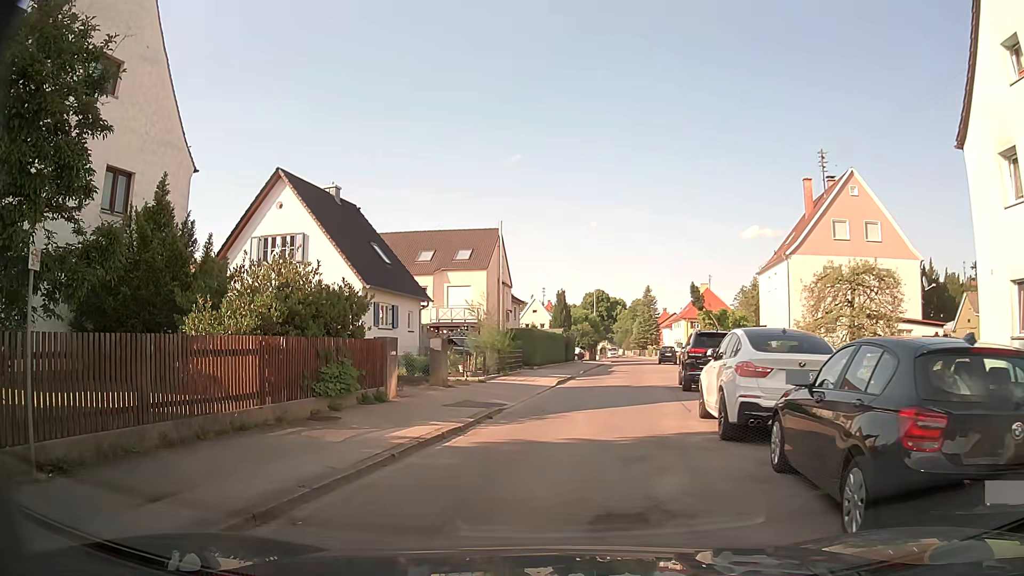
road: residential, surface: asphalt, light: Day
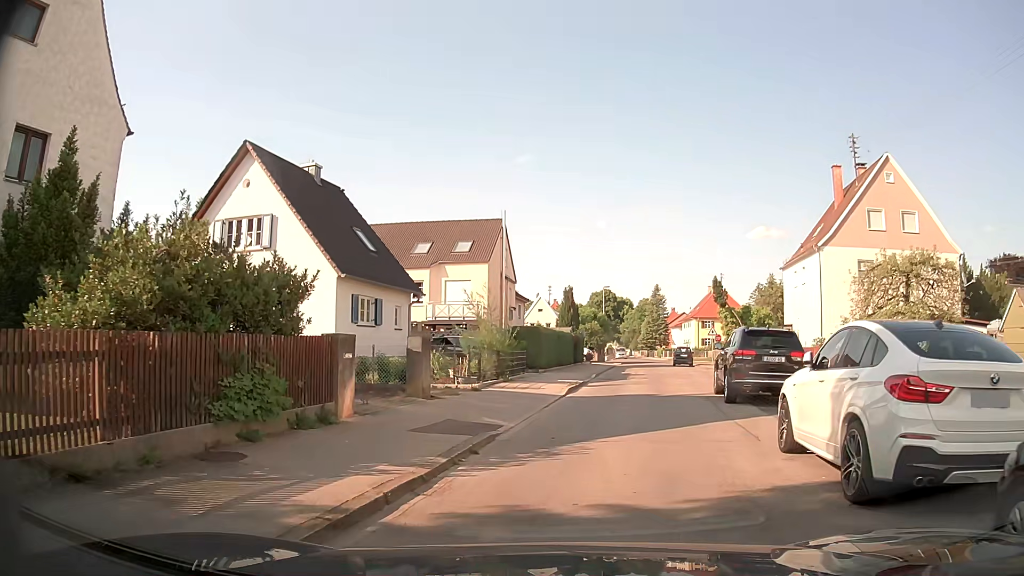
(-0.1, +4.2) m; -1°
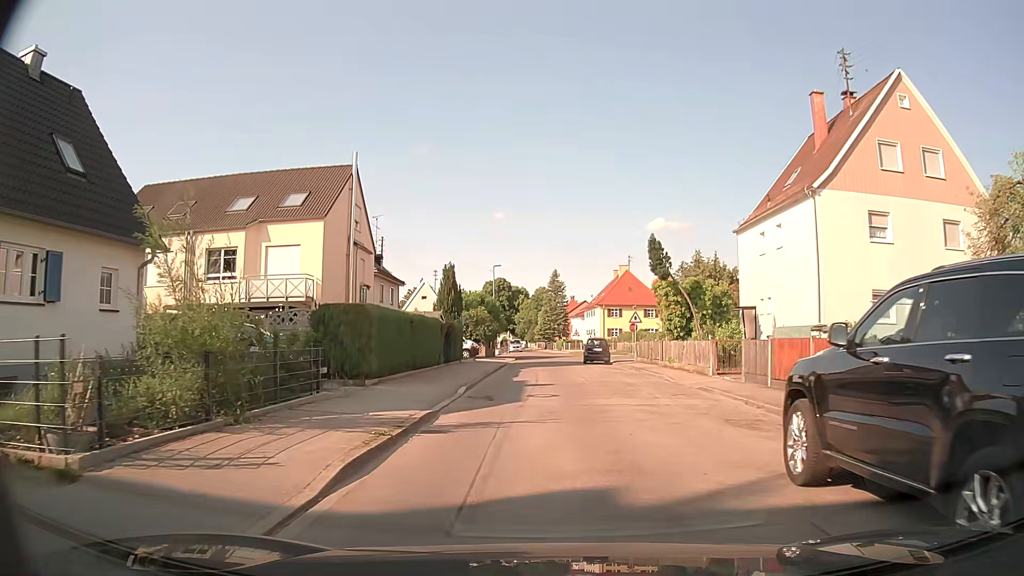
(+1.3, +13.2) m; +9°
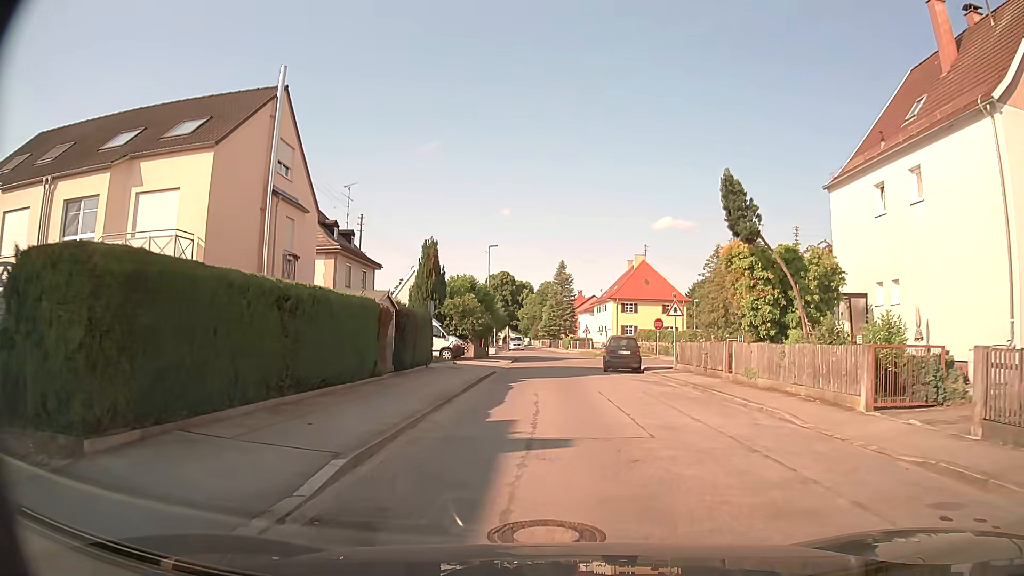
(-0.1, +11.1) m; -1°
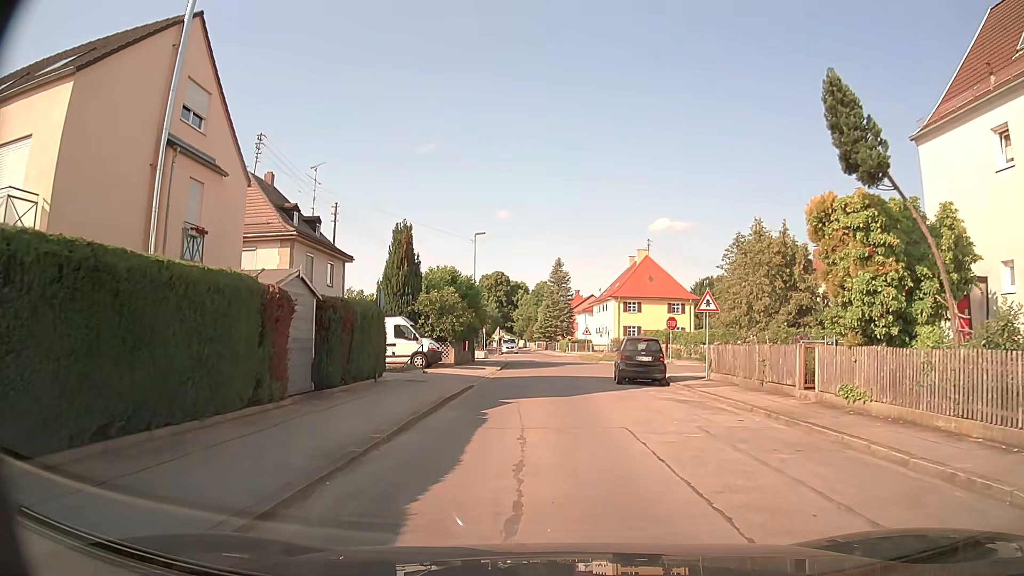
(+0.1, +6.8) m; +1°
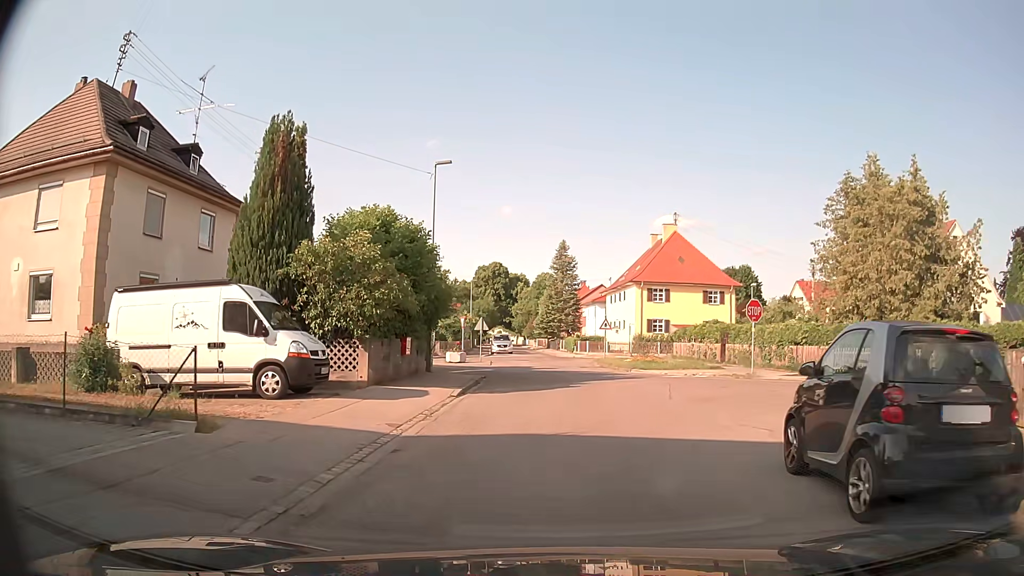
(-0.3, +17.0) m; -1°
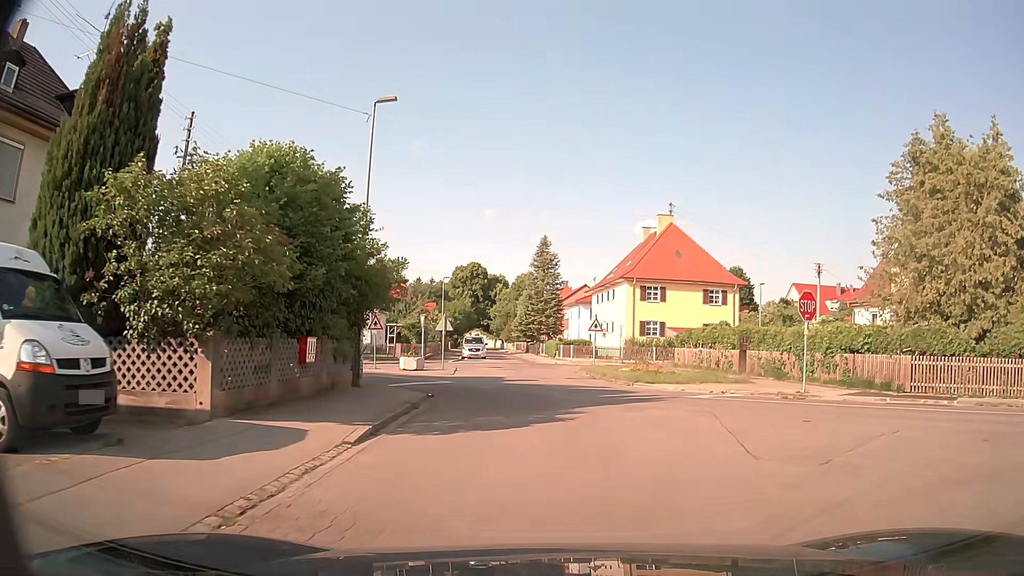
(+0.1, +7.5) m; +2°
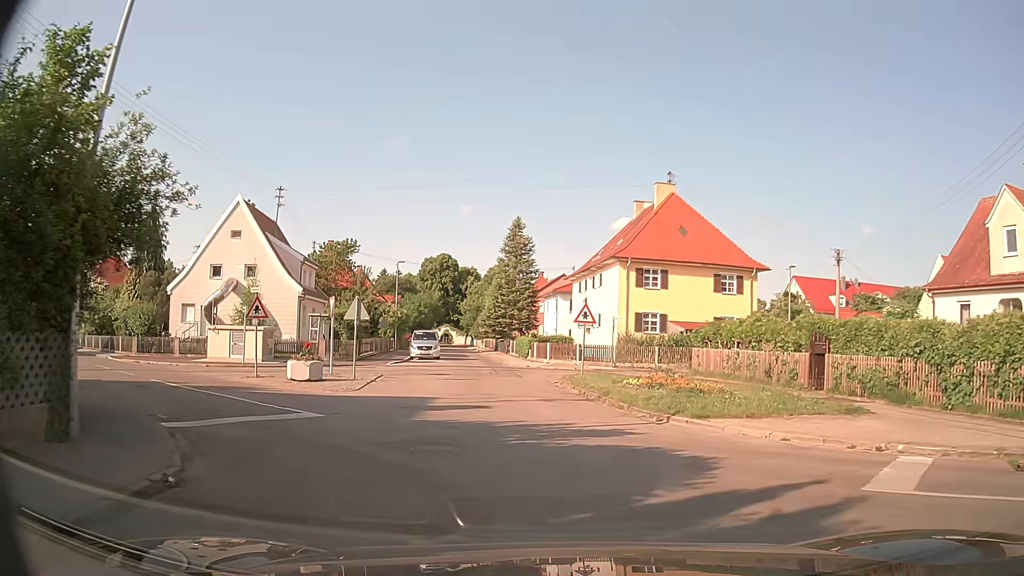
(+0.3, +11.4) m; +3°
(0, +10) (-1, +20) (-3, +30) (-4, +40) (-6, +50) (-7, +59) (-9, +69) (-10, +79) (-12, +89) (-13, +99) m
